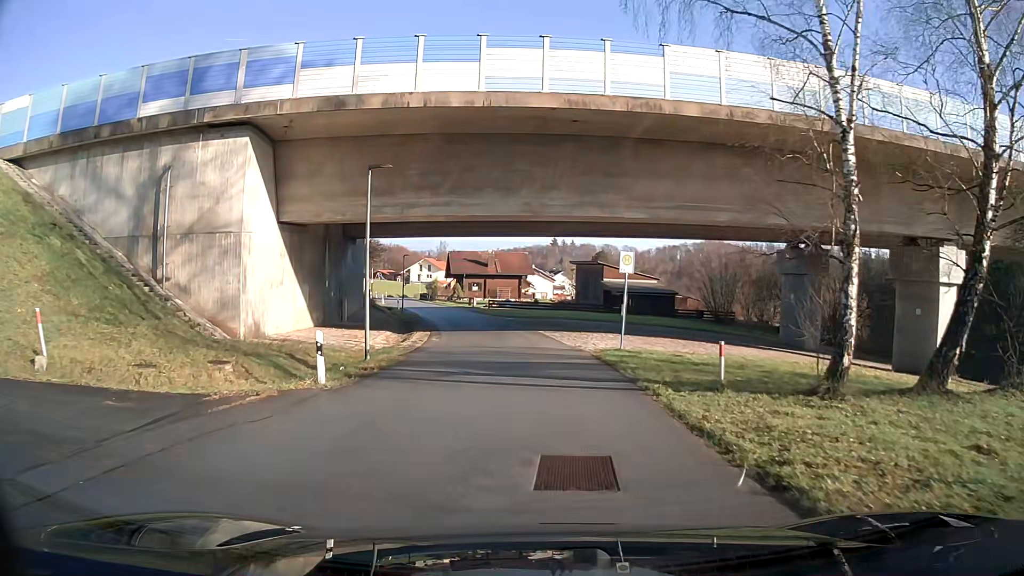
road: residential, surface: asphalt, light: Day
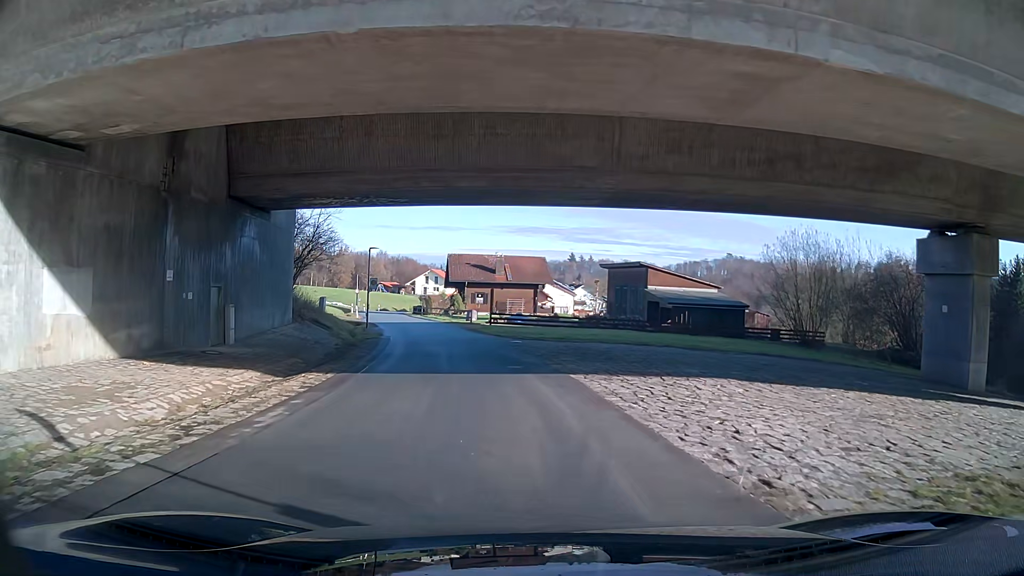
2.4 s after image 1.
(-0.2, +18.4) m; -2°
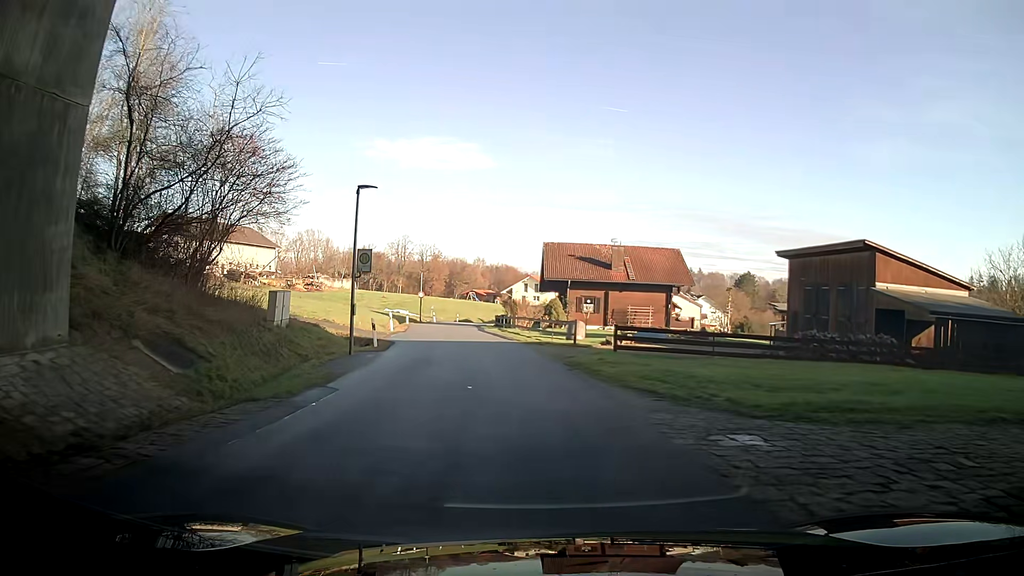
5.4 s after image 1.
(-1.6, +23.0) m; -9°
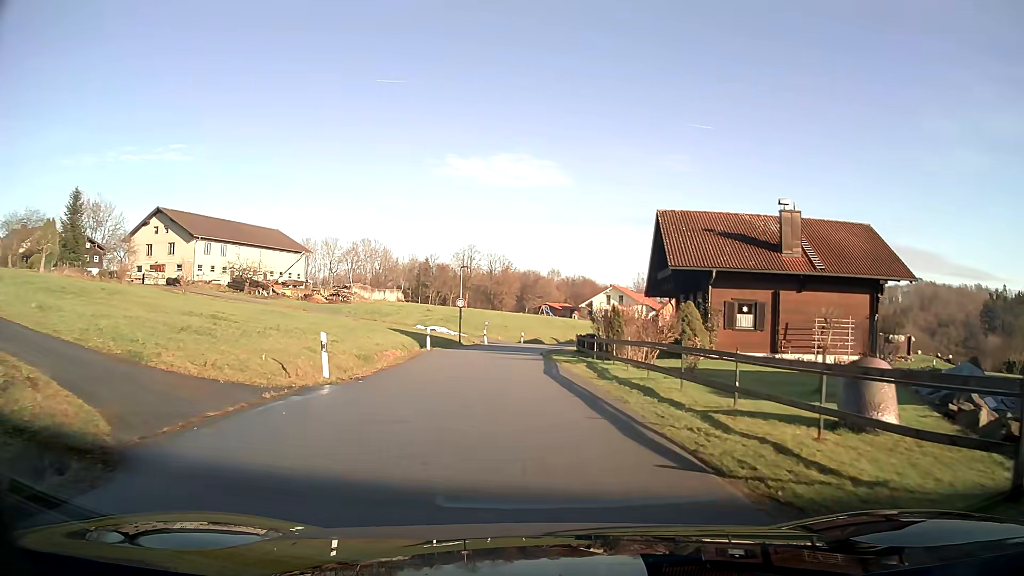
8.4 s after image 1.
(-1.4, +23.1) m; -6°
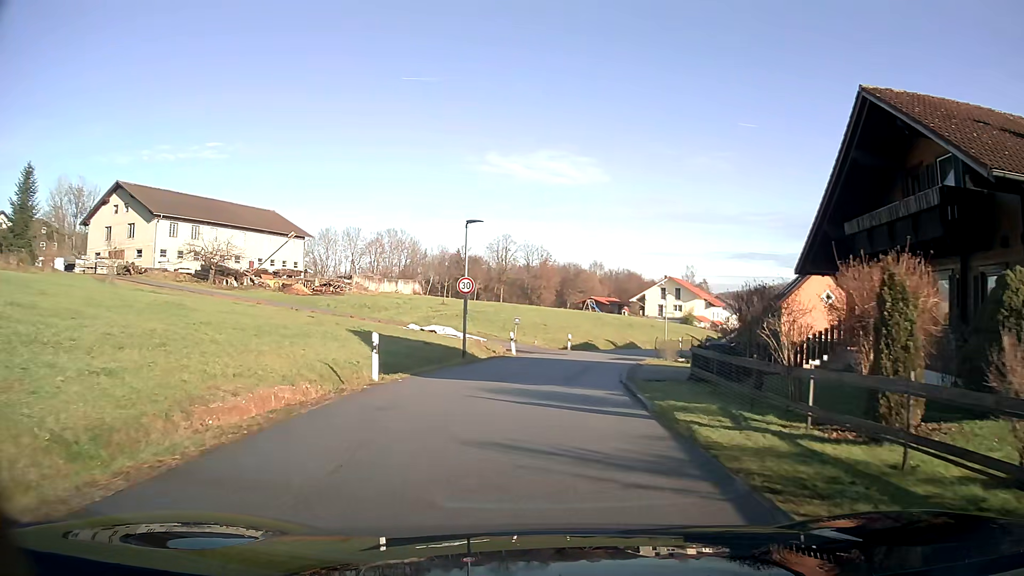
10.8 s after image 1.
(-0.6, +18.4) m; -2°
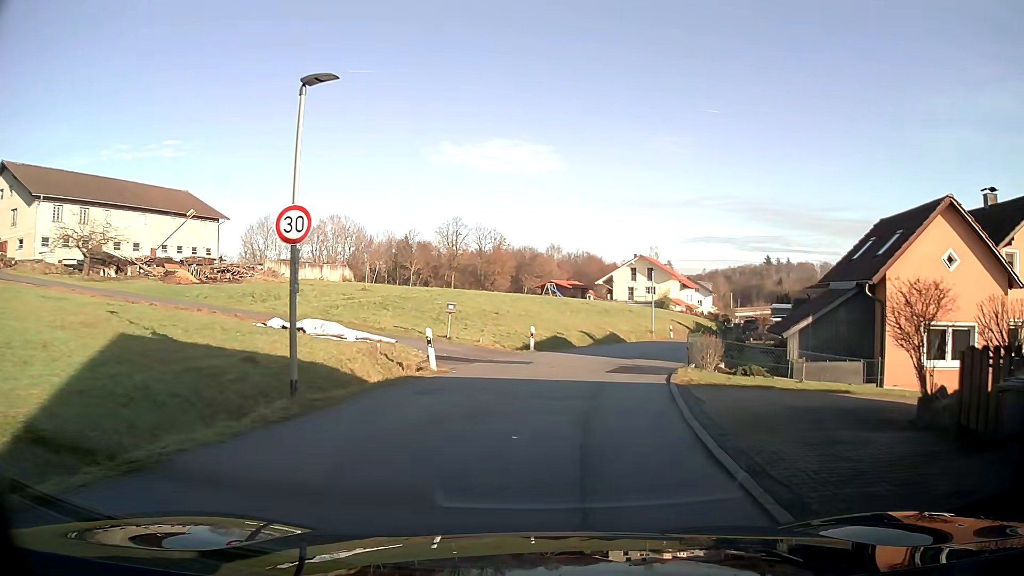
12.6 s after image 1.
(+0.4, +13.9) m; +5°
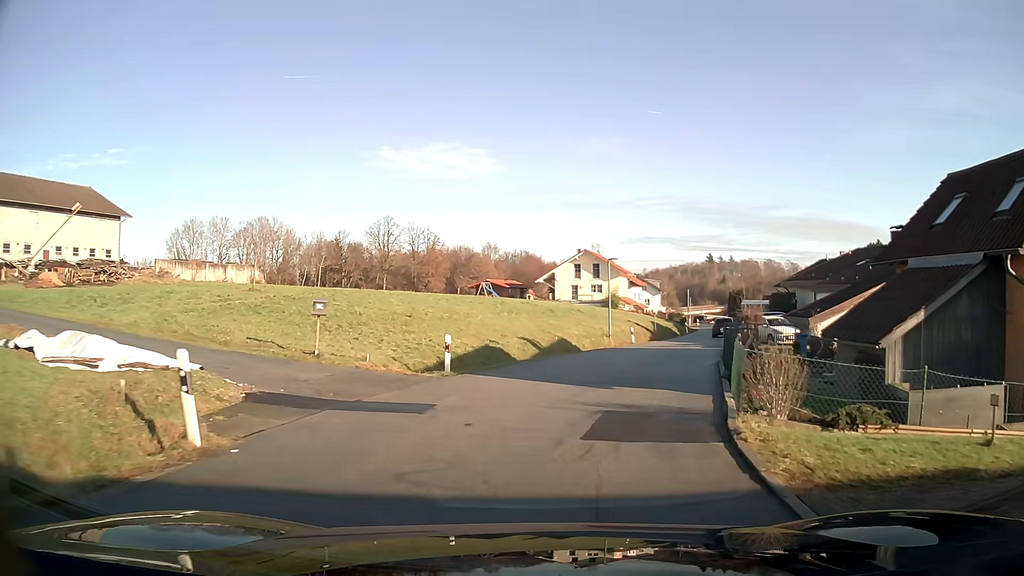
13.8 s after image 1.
(+0.4, +9.4) m; +6°
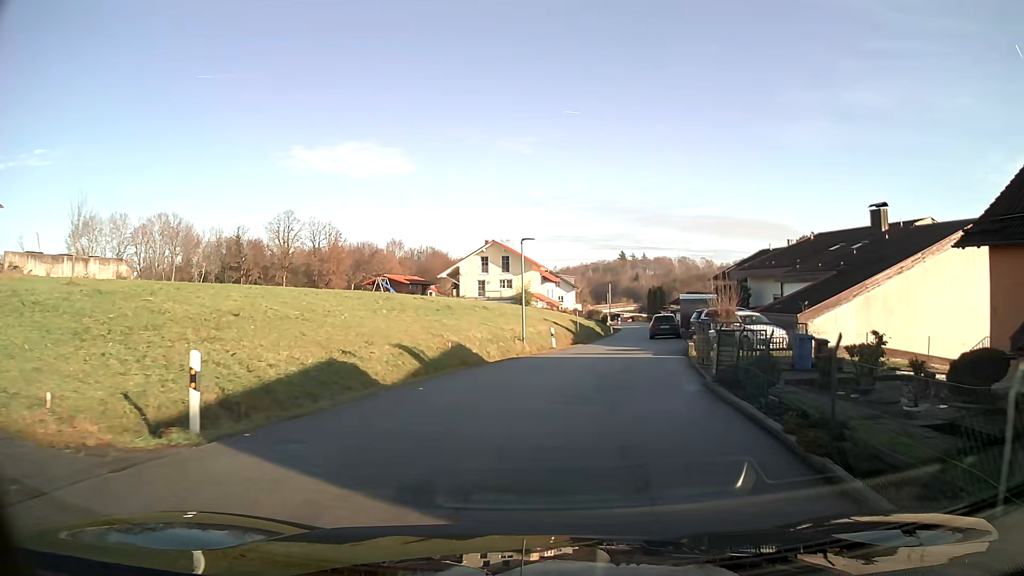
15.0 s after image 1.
(+0.6, +9.4) m; +7°
(+1, +10) (+1, +20) (+2, +30) (+4, +40) (+6, +50) (+8, +59) (+9, +69) (+10, +79) (+11, +89) (+12, +99) m
